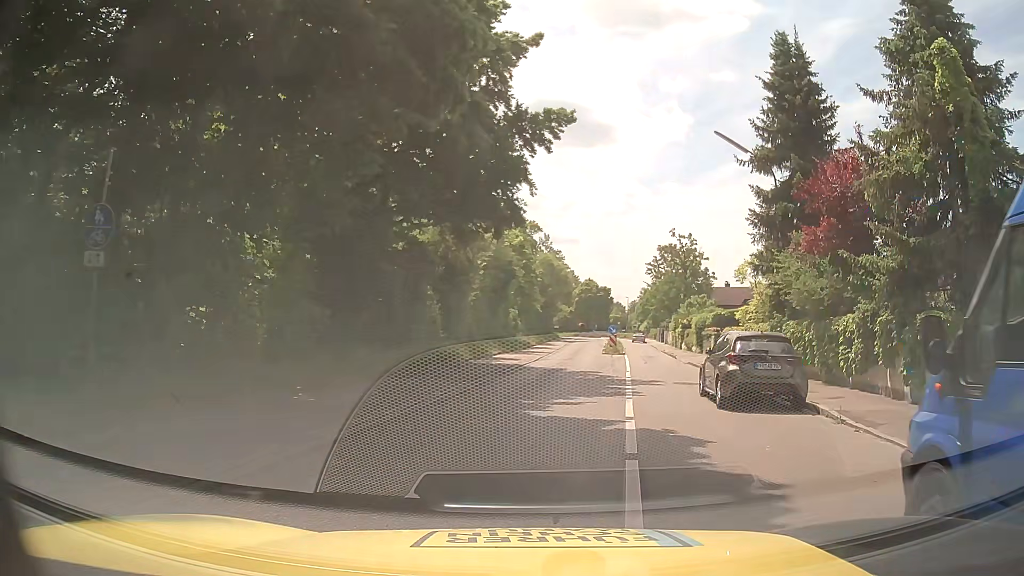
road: tertiary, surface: asphalt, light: Day
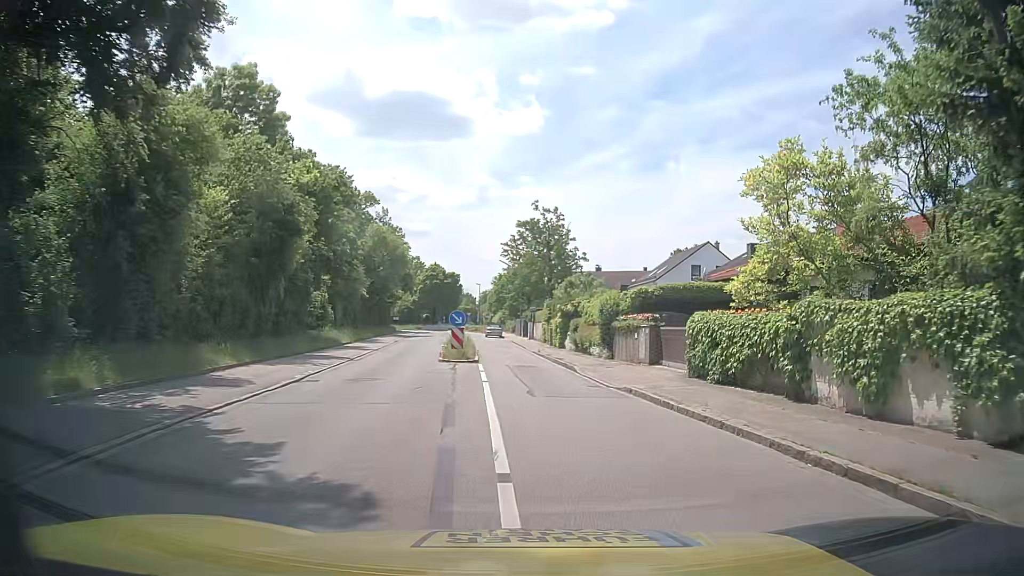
(+2.0, +19.2) m; +11°
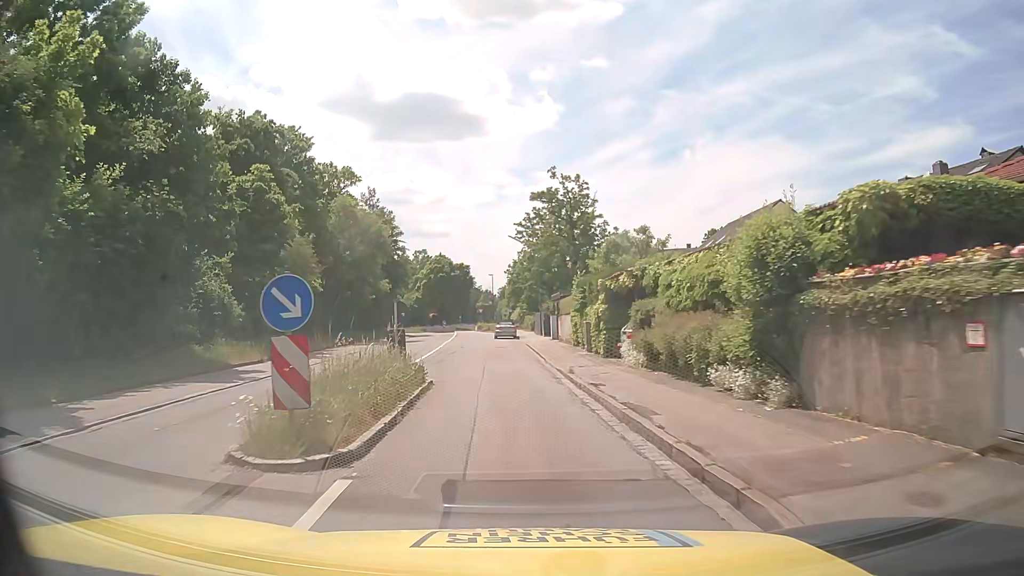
(+0.6, +18.0) m; 0°
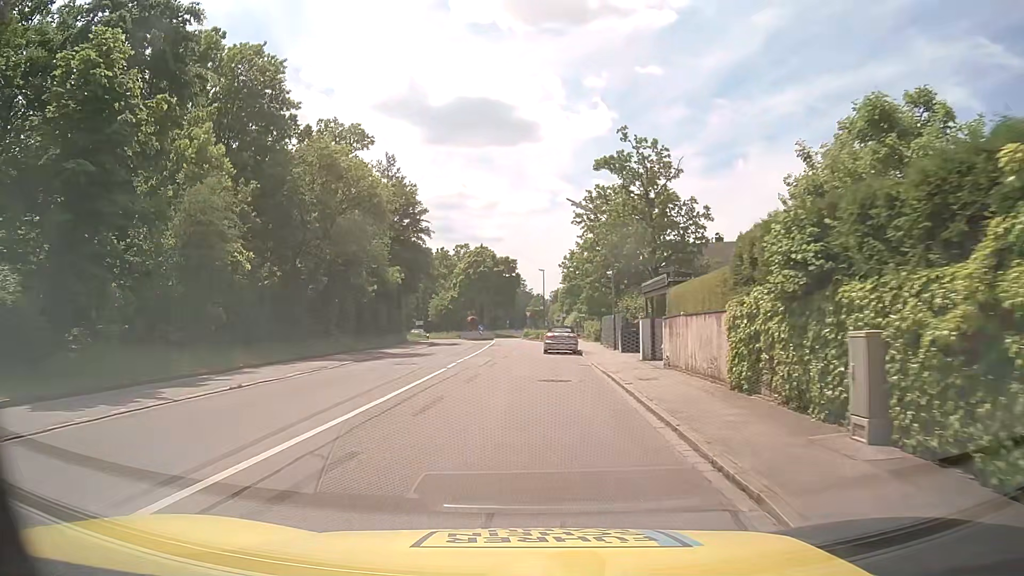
(-0.9, +18.6) m; -5°
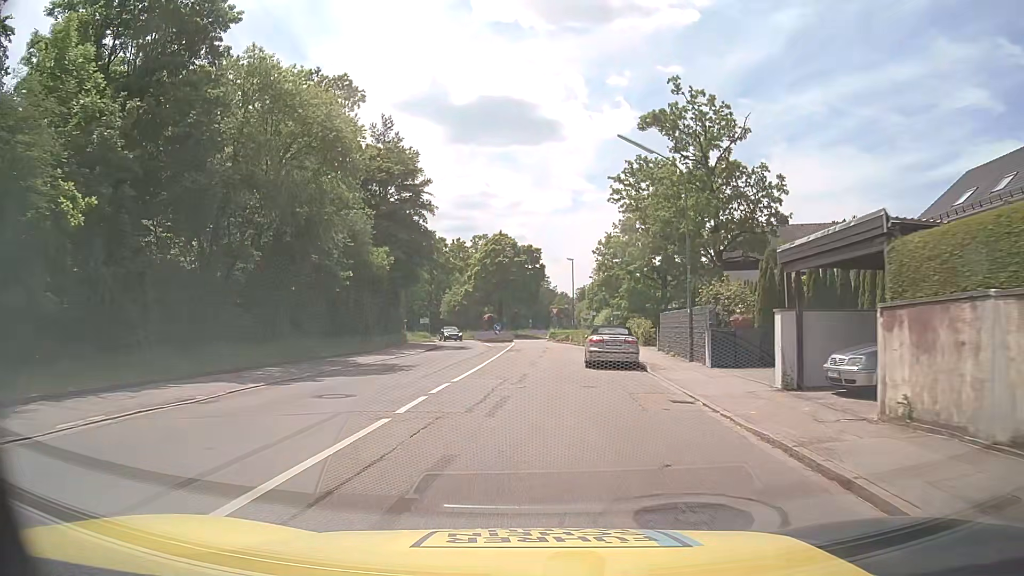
(-0.2, +12.3) m; -1°
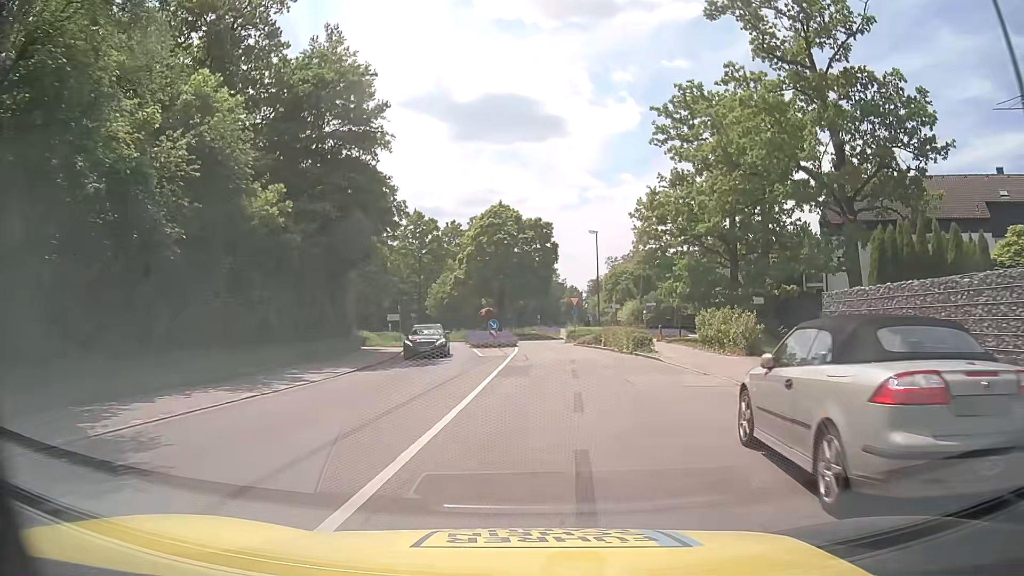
(-0.3, +17.7) m; -2°
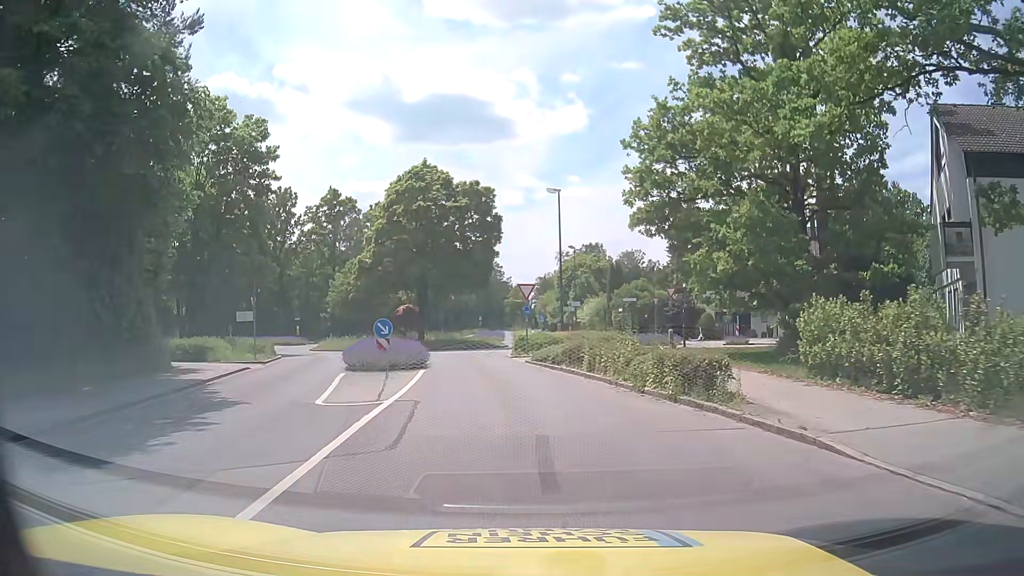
(+0.9, +16.6) m; +5°
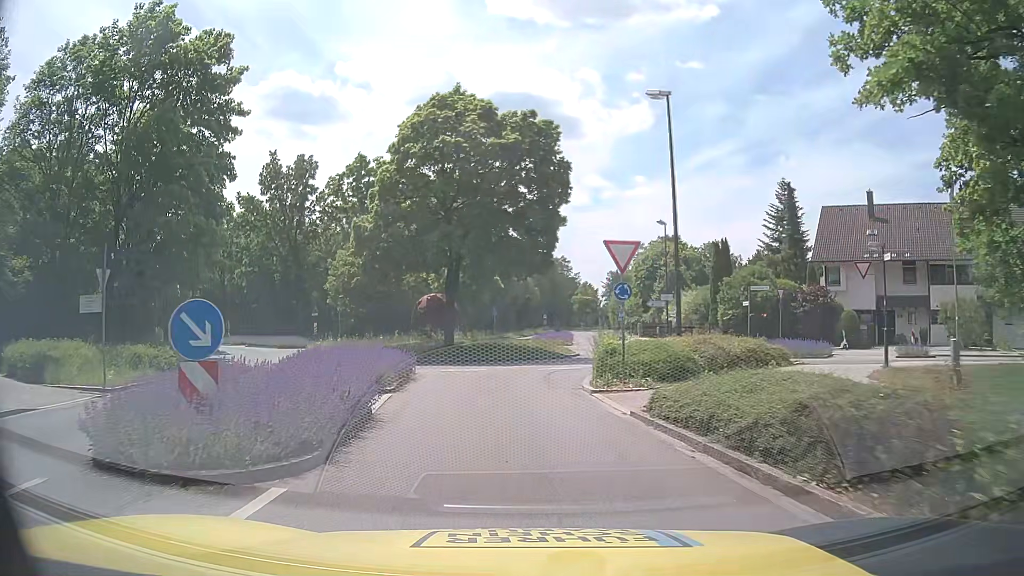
(-0.2, +14.7) m; -4°
(-1, +10) (0, +20) (+3, +29) (+4, +39) (+5, +49) (+5, +59) (+5, +69) (+6, +79) (+7, +89) (+7, +99) m
